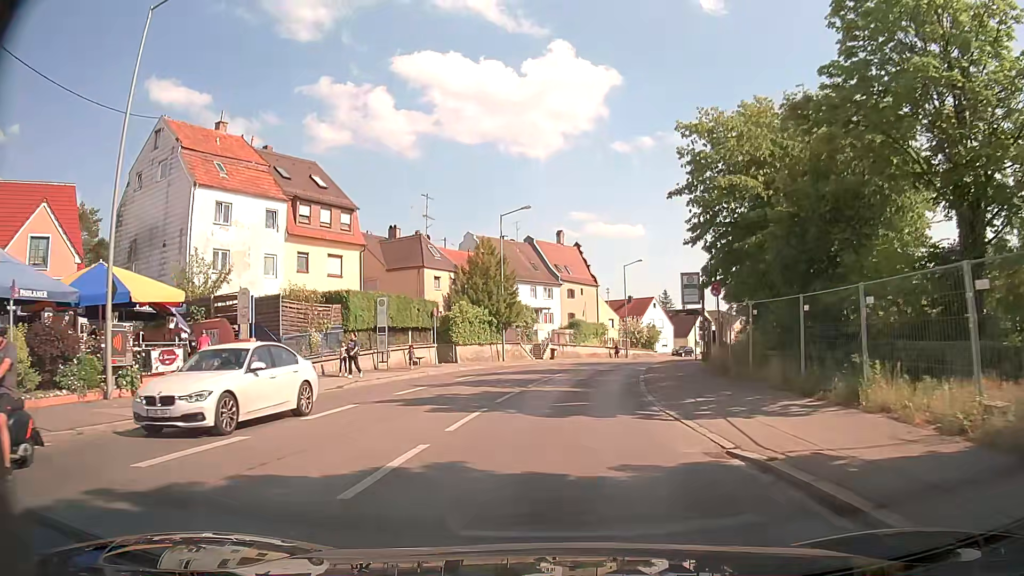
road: secondary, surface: asphalt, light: Day
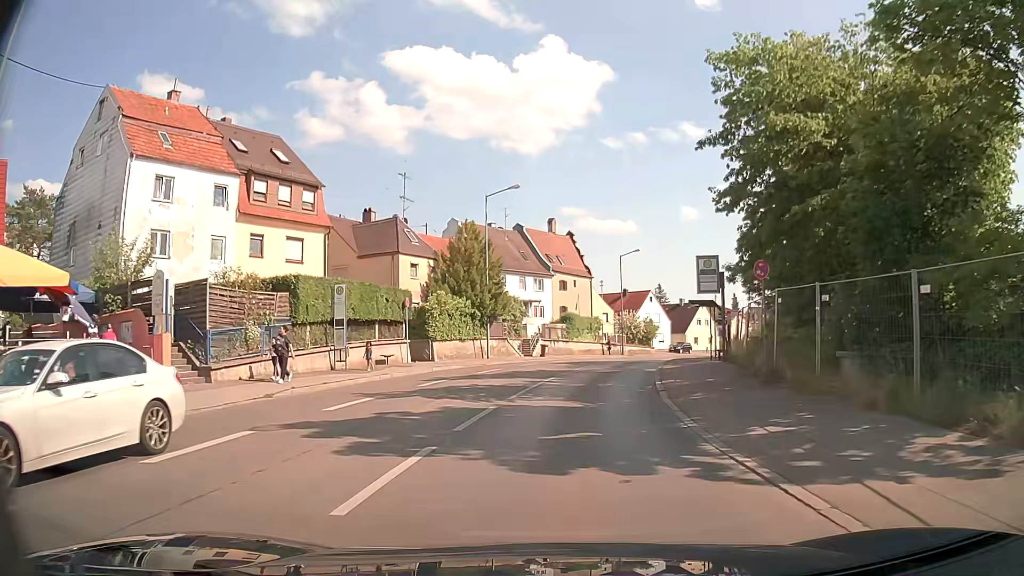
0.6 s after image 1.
(+0.1, +5.2) m; +1°
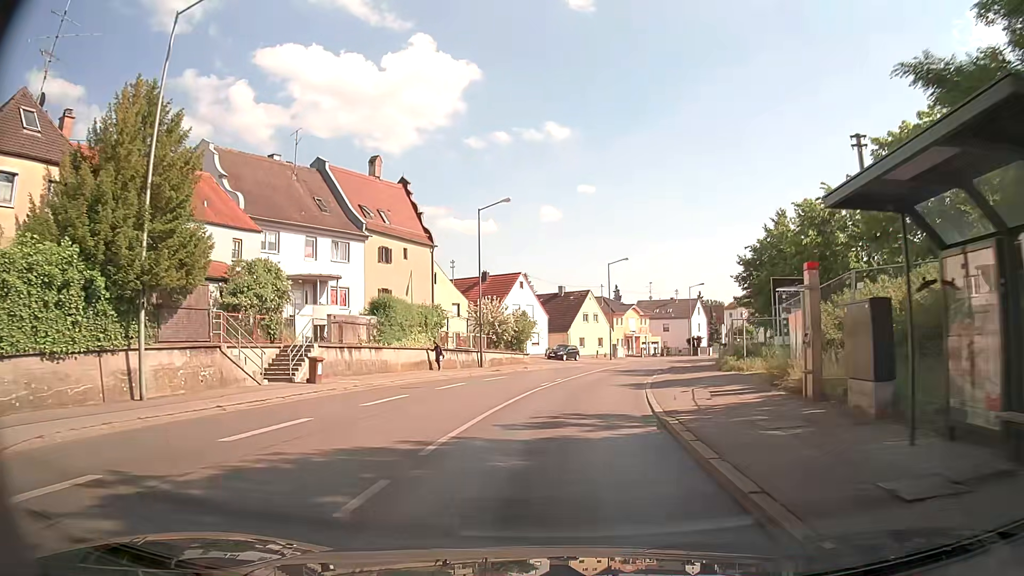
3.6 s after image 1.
(+2.8, +26.8) m; +12°
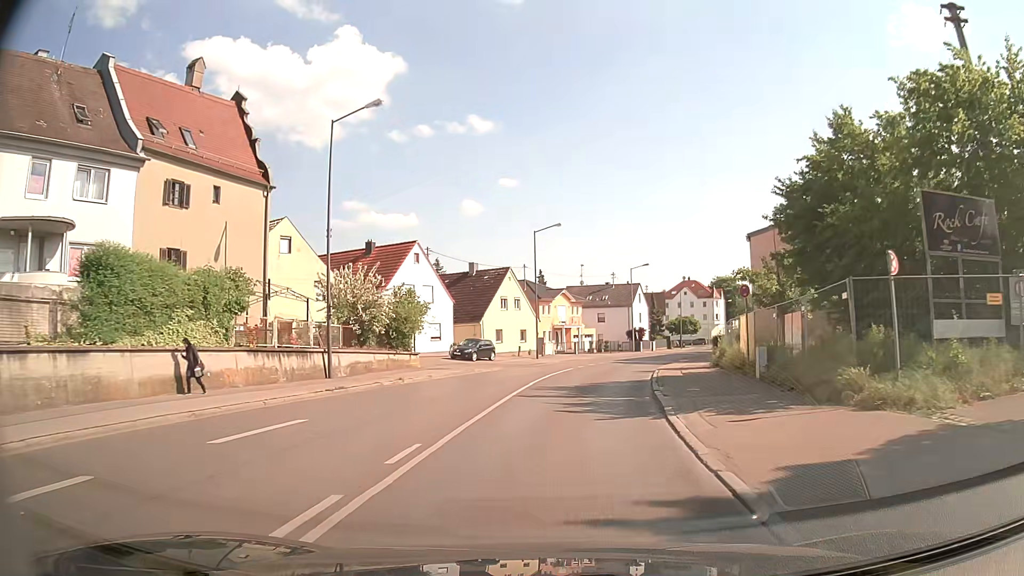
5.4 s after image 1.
(+0.9, +17.8) m; +6°
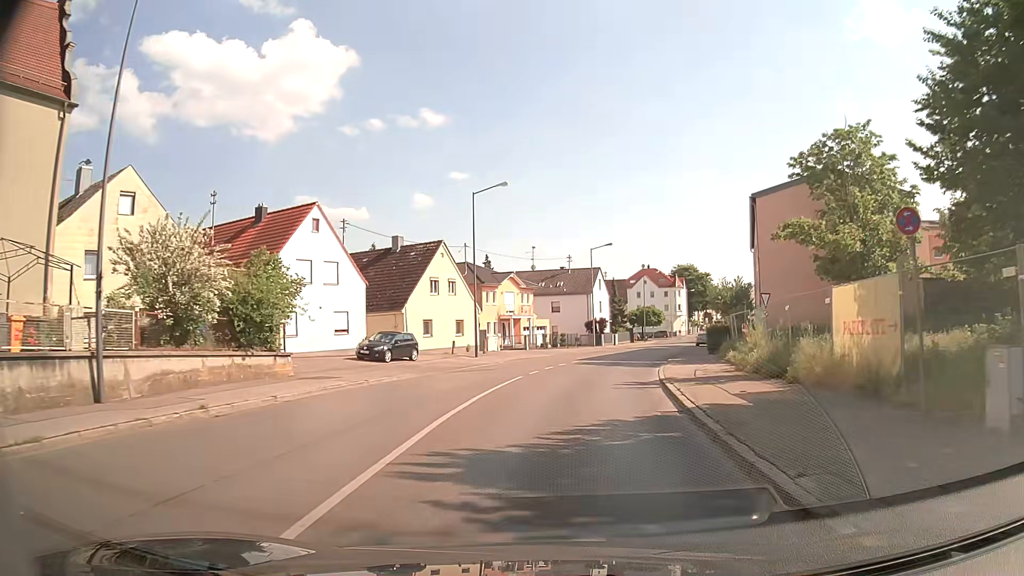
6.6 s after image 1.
(+0.4, +12.5) m; +5°
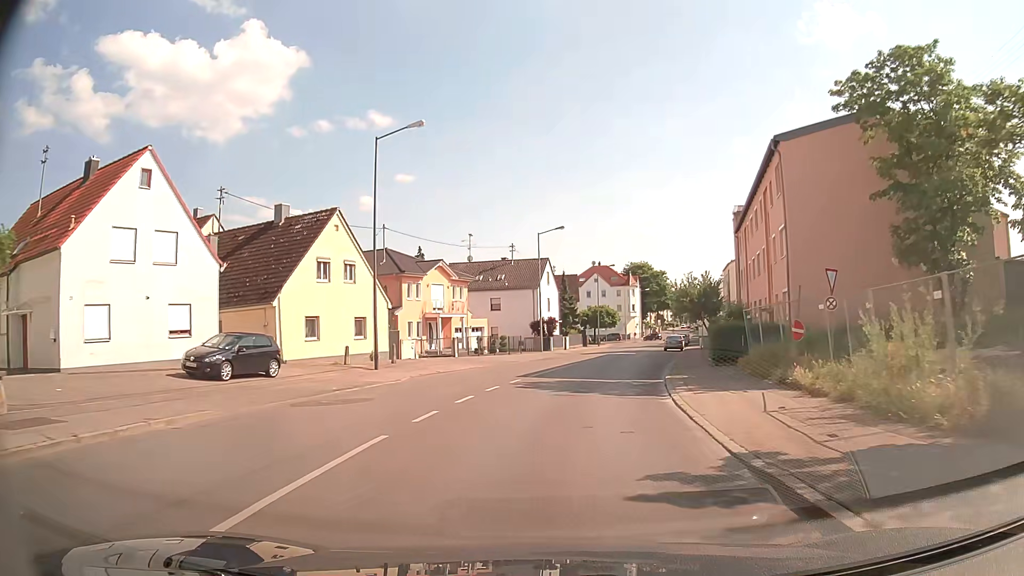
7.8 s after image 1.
(+0.4, +12.7) m; +4°
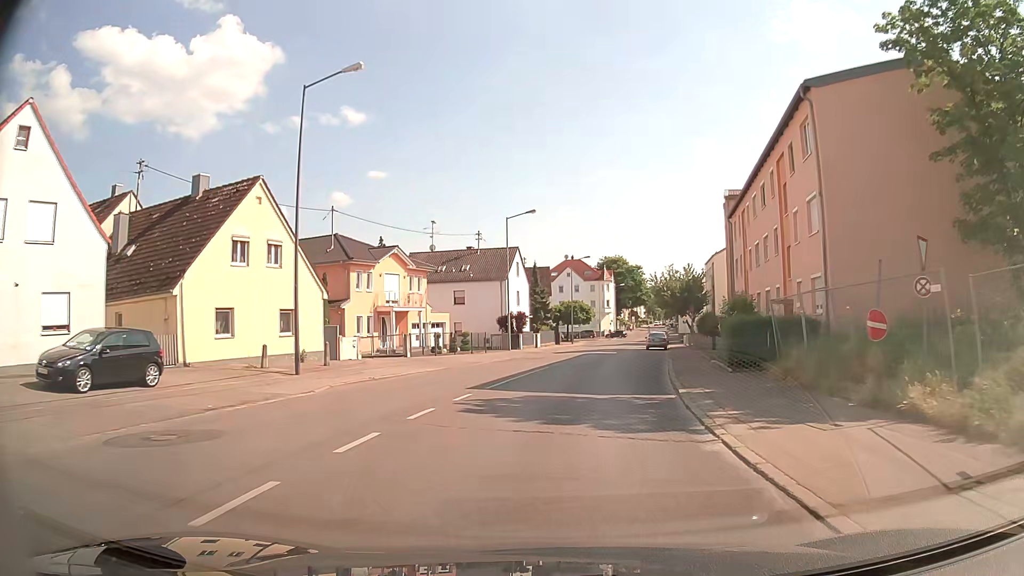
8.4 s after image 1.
(+0.2, +6.4) m; +3°
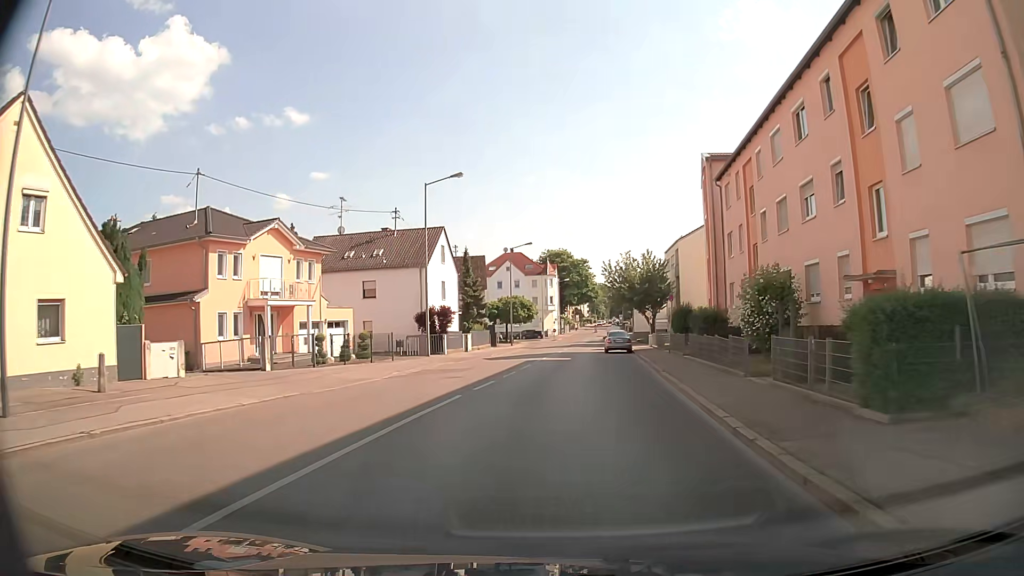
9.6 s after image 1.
(+0.5, +12.2) m; +5°
